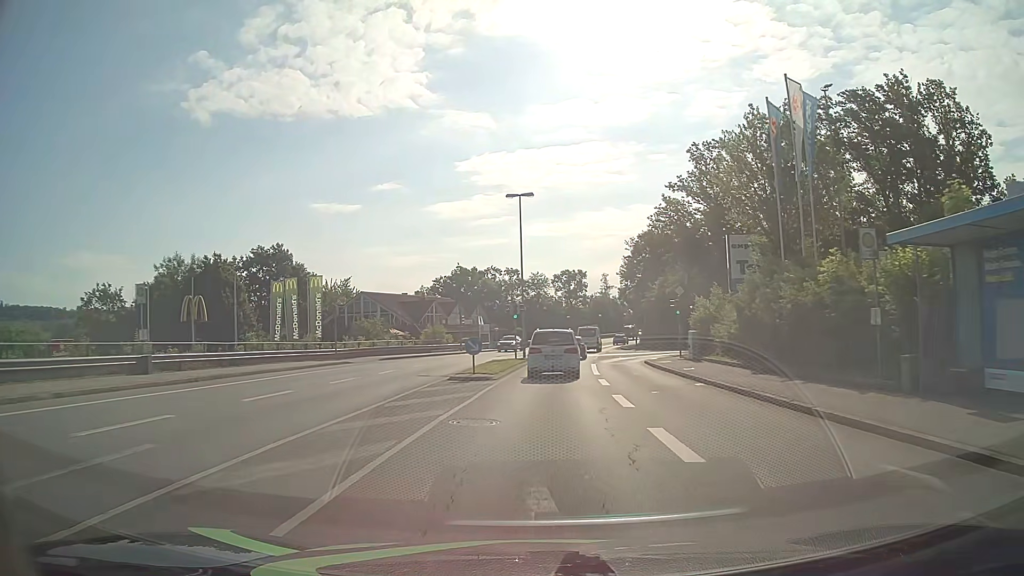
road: tertiary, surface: asphalt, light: Day
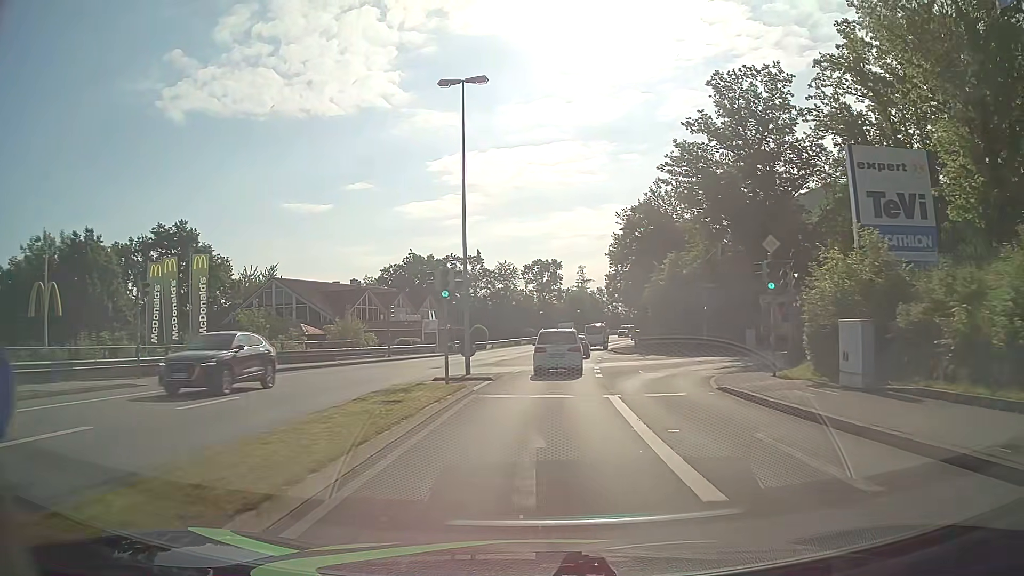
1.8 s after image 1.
(+0.4, +19.5) m; +2°
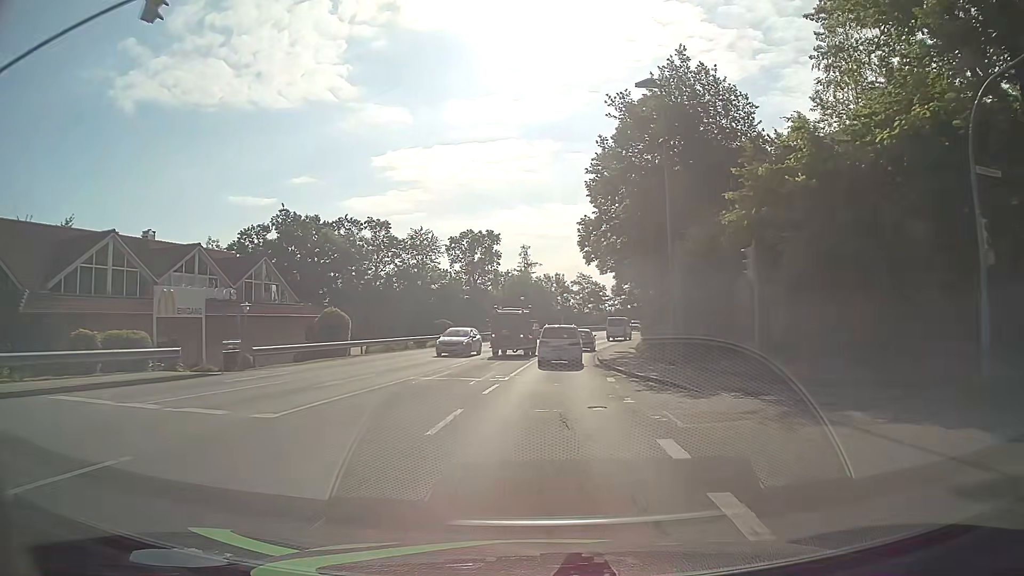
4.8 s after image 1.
(+1.3, +33.7) m; +5°
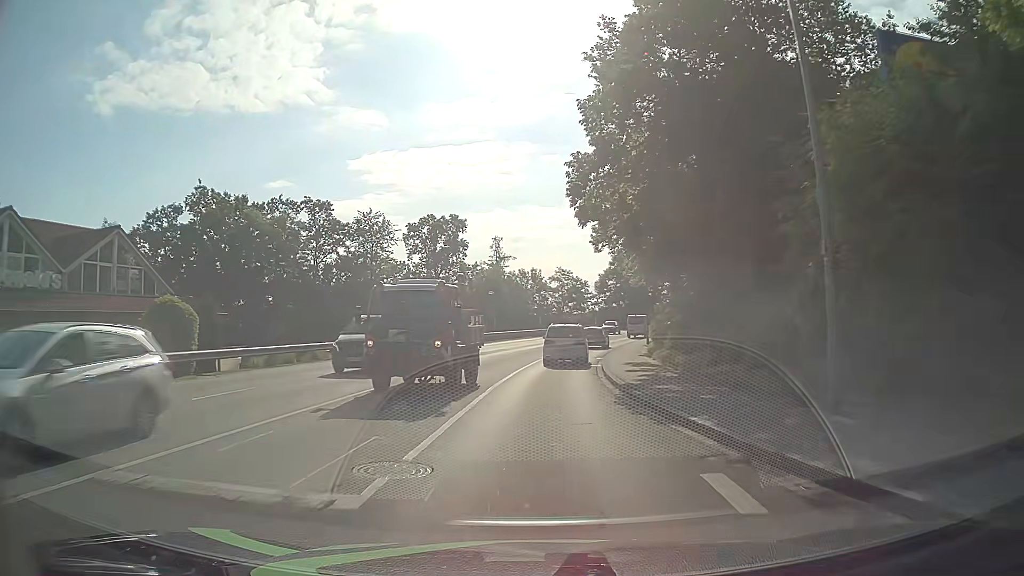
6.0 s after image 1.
(+0.2, +14.4) m; +1°
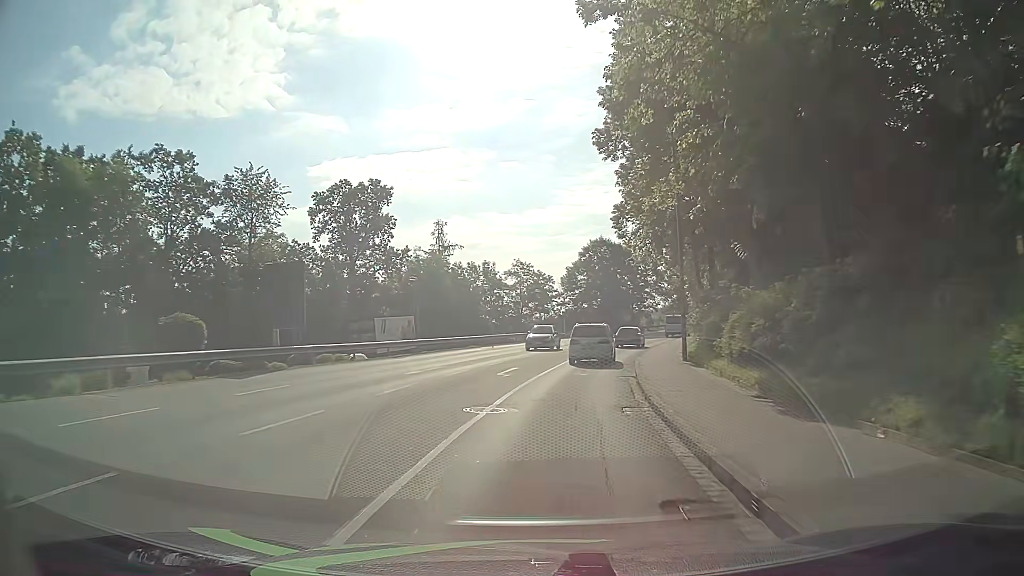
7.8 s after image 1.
(+0.7, +22.1) m; +3°
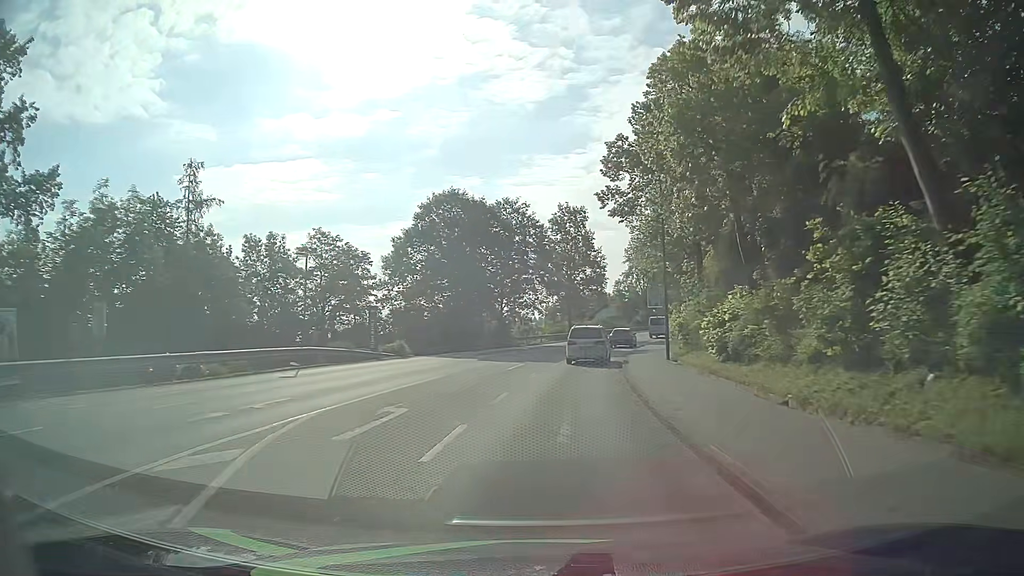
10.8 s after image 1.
(+4.5, +37.1) m; +14°
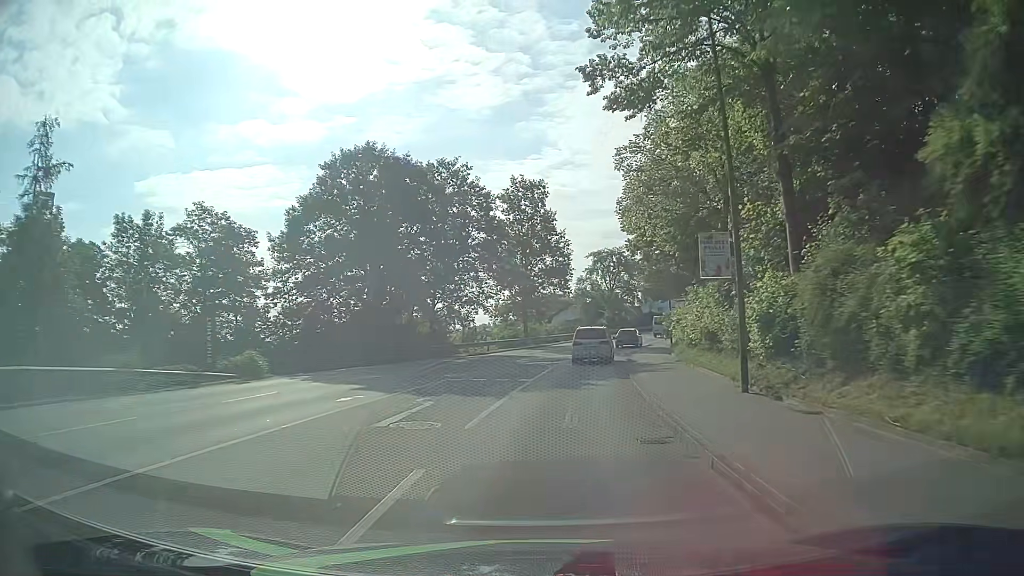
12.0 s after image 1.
(+0.4, +15.3) m; +3°
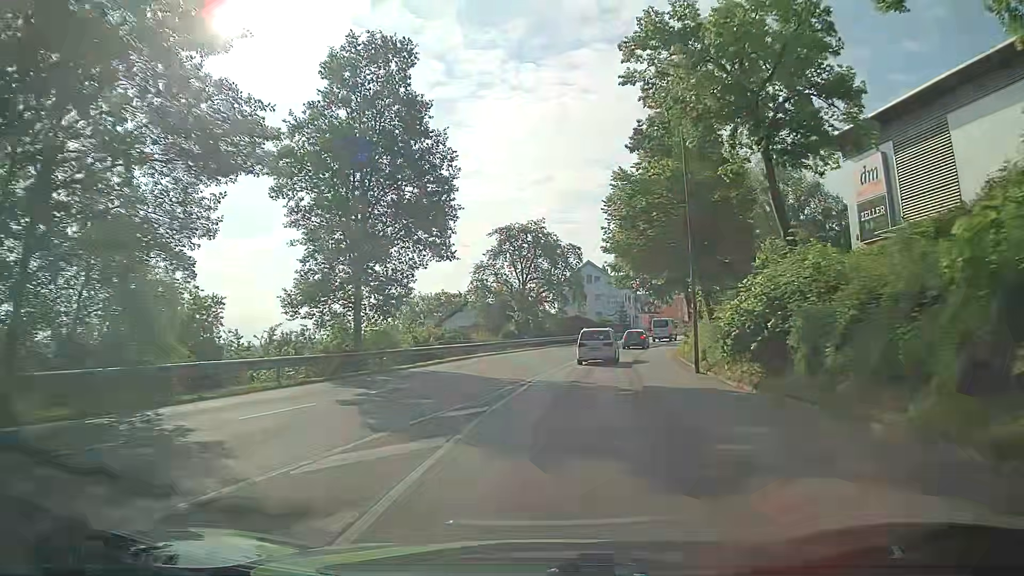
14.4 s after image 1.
(+2.2, +31.0) m; +8°
